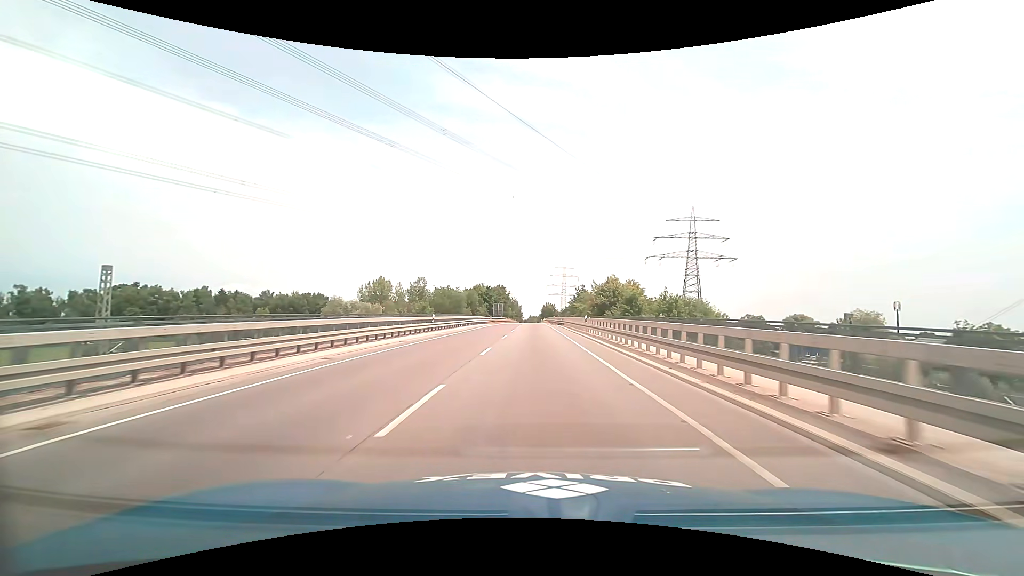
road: primary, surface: asphalt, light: Day
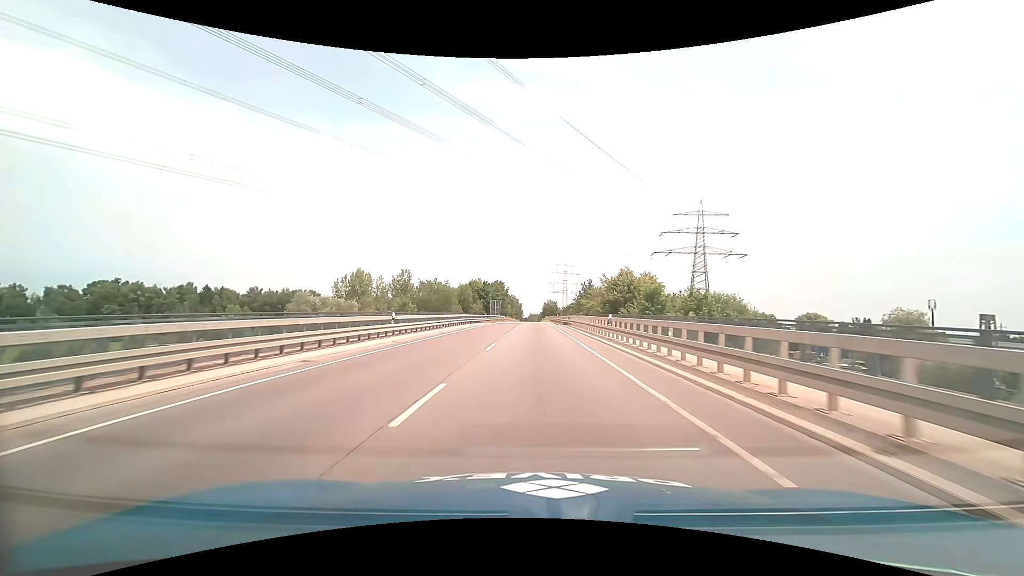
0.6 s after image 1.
(0.0, +10.6) m; 0°
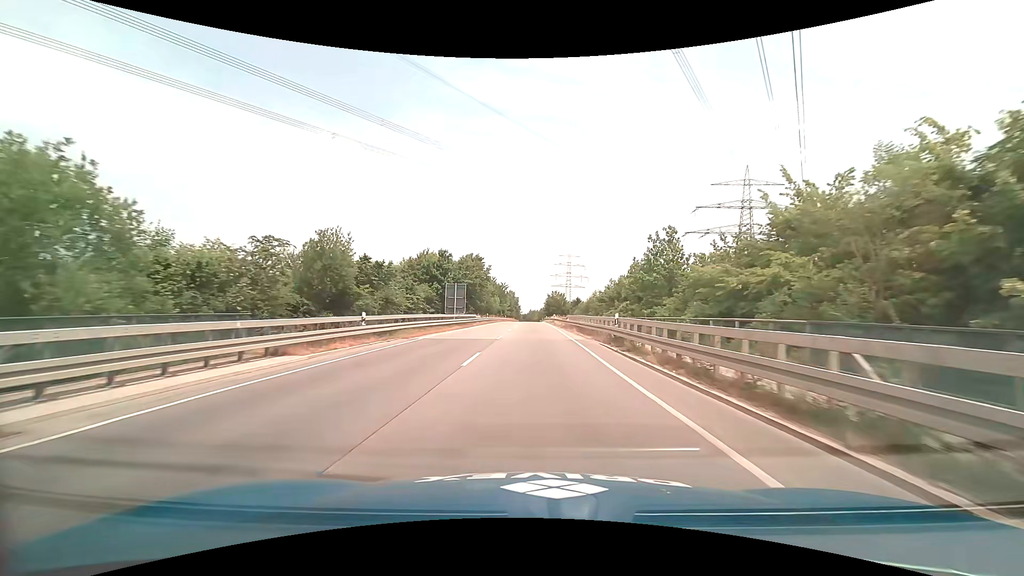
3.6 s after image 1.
(+0.4, +53.4) m; 0°
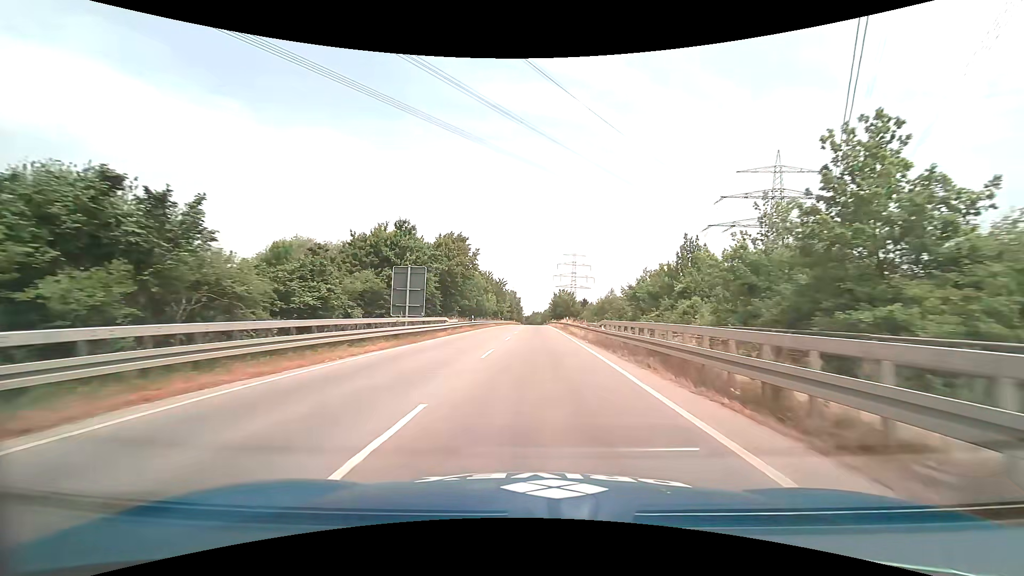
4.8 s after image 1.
(-0.1, +21.2) m; -1°
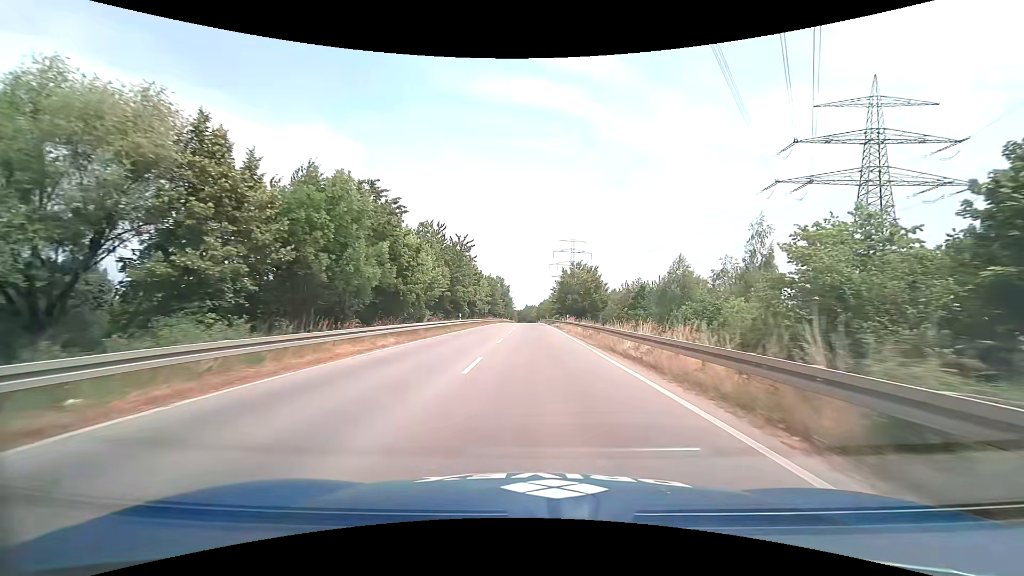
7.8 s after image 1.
(+0.4, +51.8) m; +1°
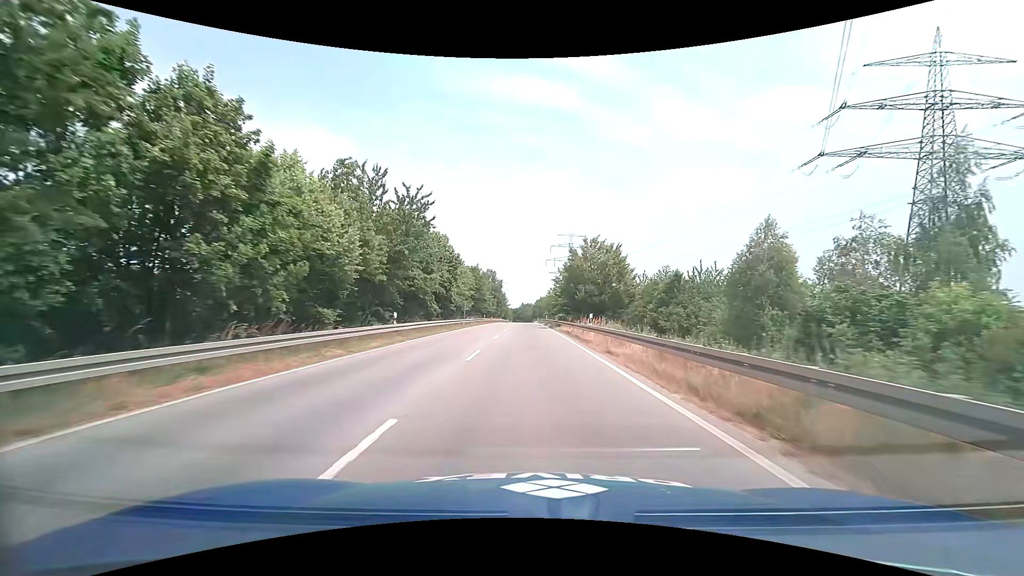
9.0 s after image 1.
(+0.1, +20.4) m; +1°
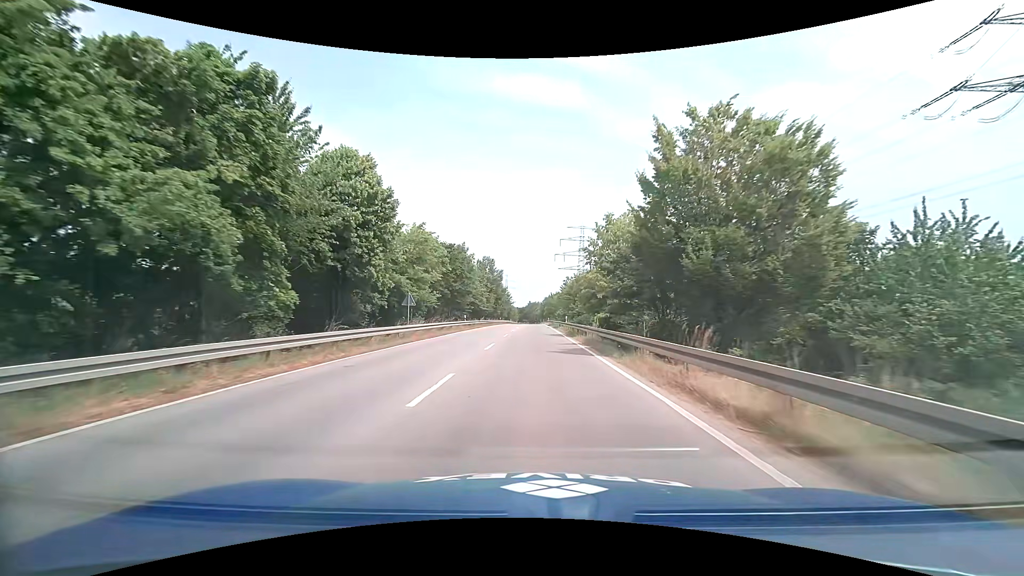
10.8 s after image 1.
(-0.3, +30.5) m; -1°
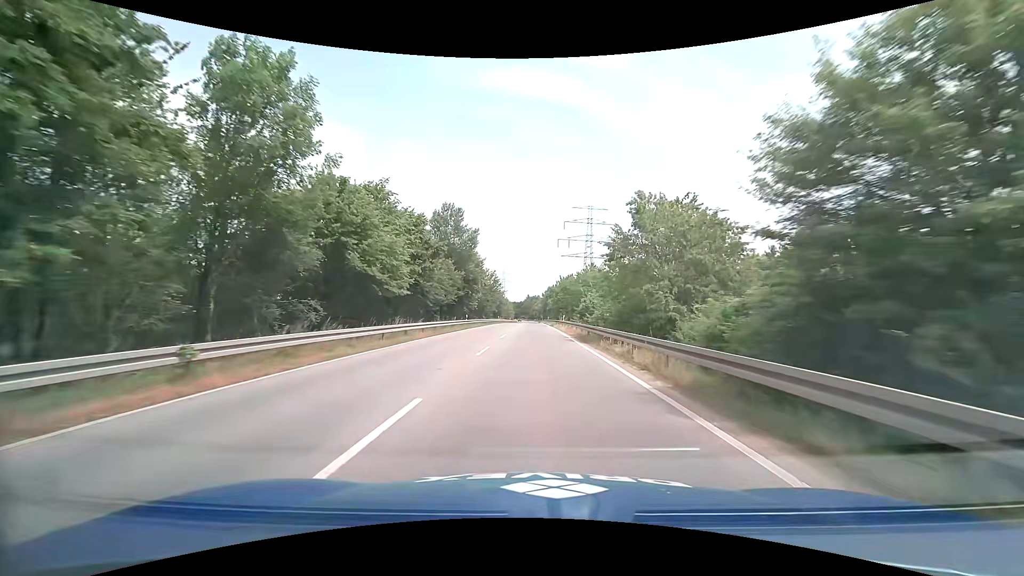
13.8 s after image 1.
(-0.1, +50.7) m; 0°
(0, +10) (0, +20) (0, +30) (0, +40) (0, +50) (0, +60) (0, +70) (0, +80) (0, +90) (0, +100) m
